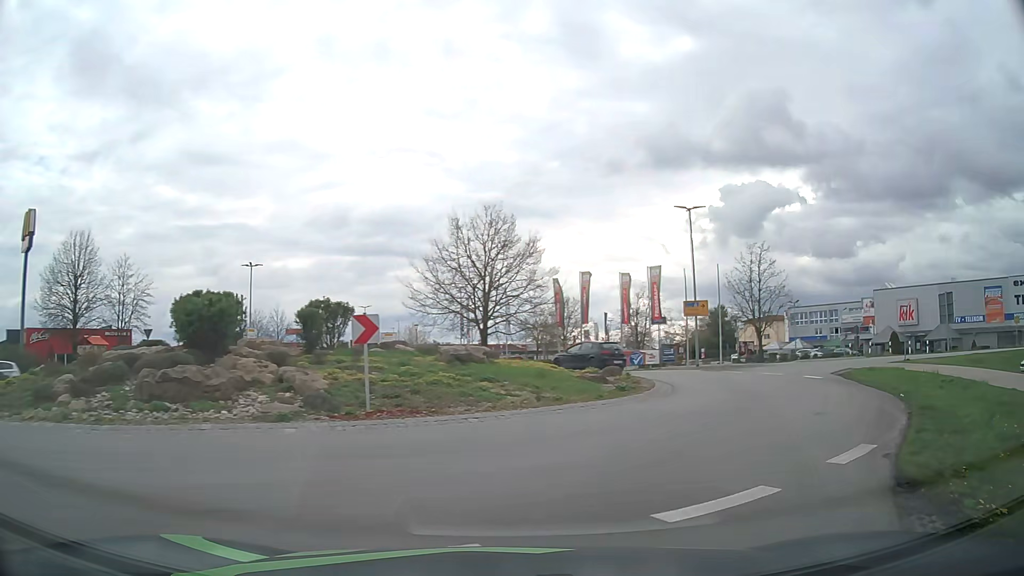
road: secondary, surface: asphalt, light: Day
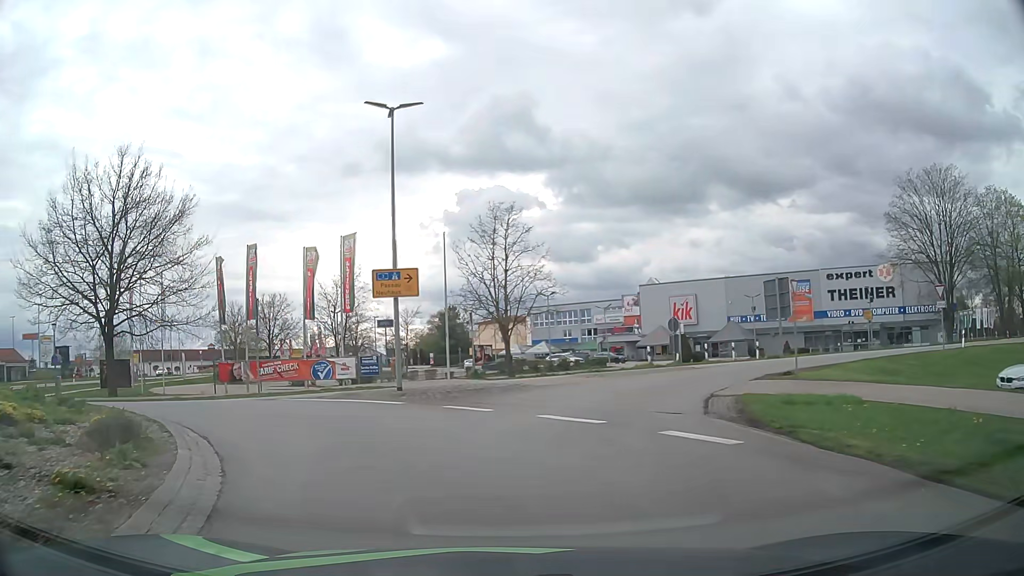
(+4.7, +15.7) m; +23°
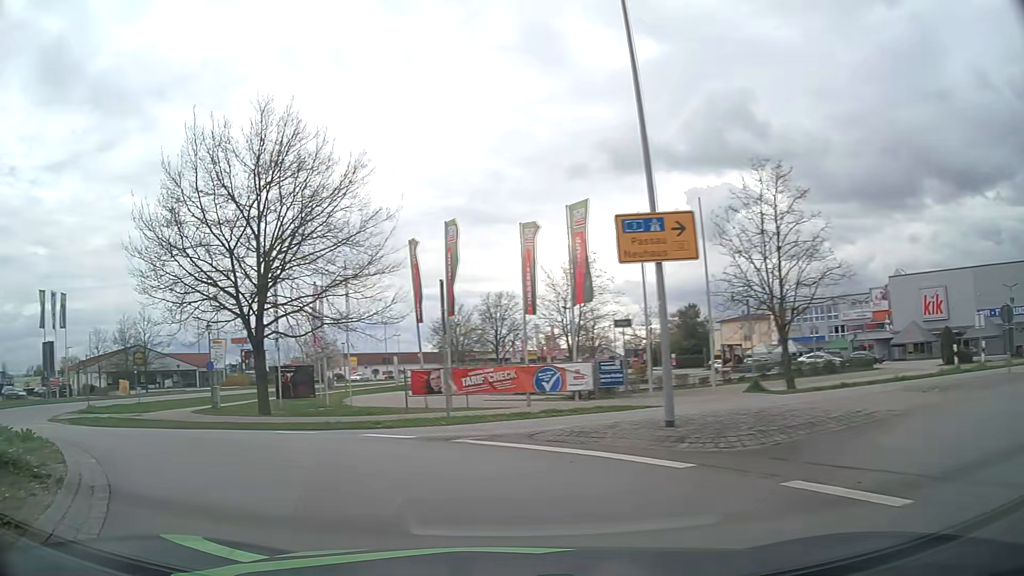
(-1.1, +8.2) m; -19°
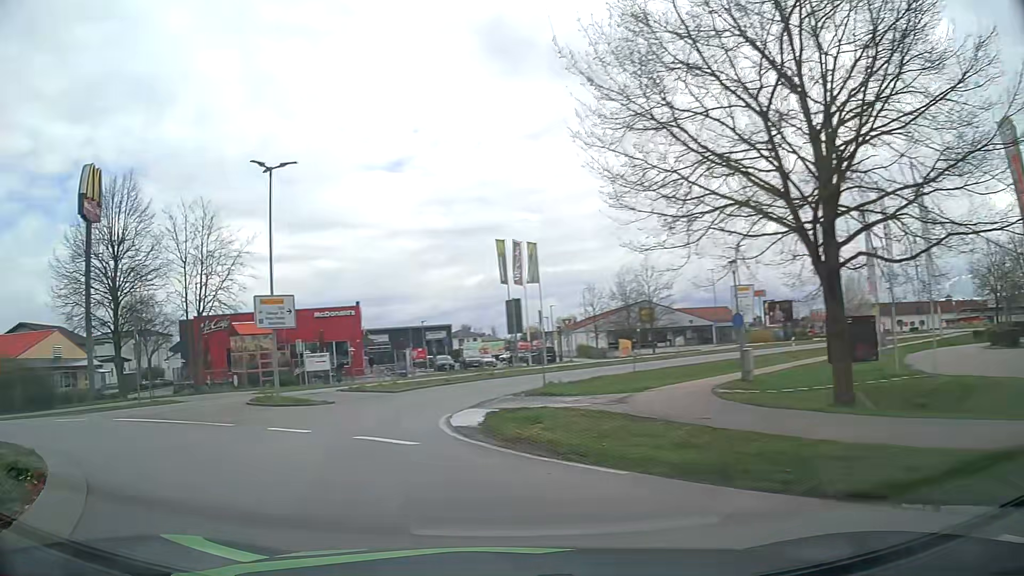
(-4.4, +10.9) m; -44°
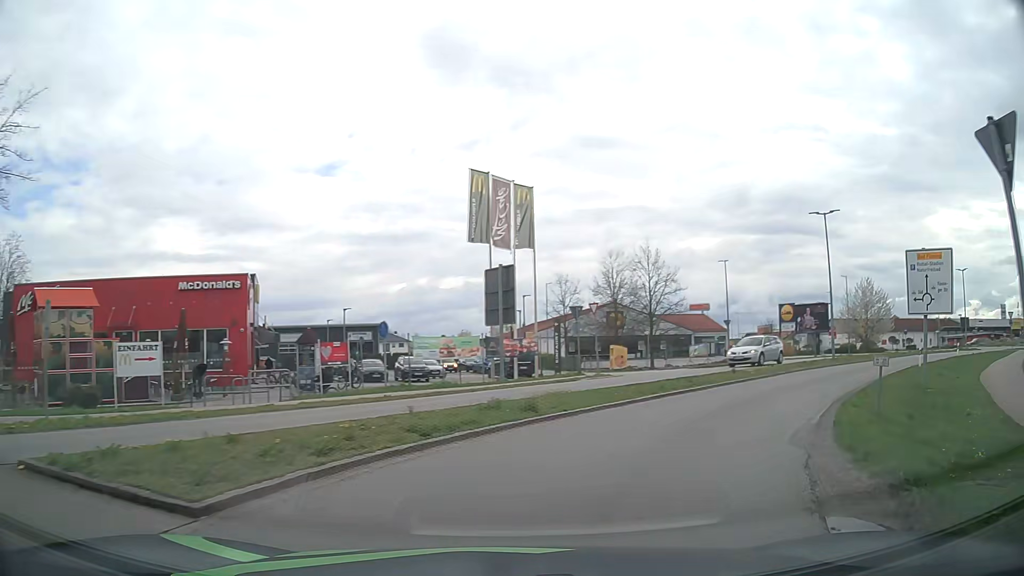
(-2.8, +20.5) m; +7°
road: tertiary
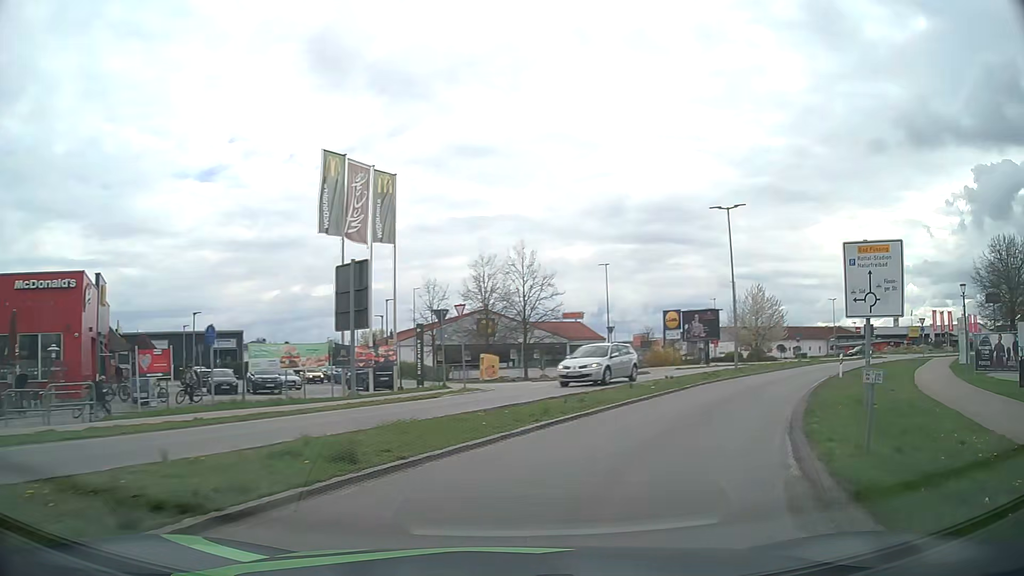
(+0.4, +4.2) m; +11°
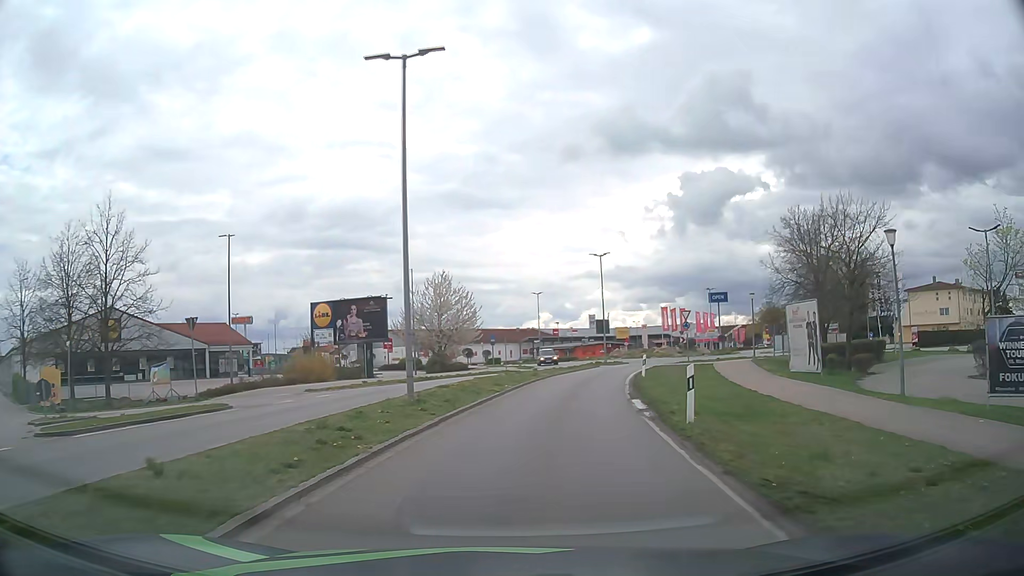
(+5.7, +18.2) m; +27°
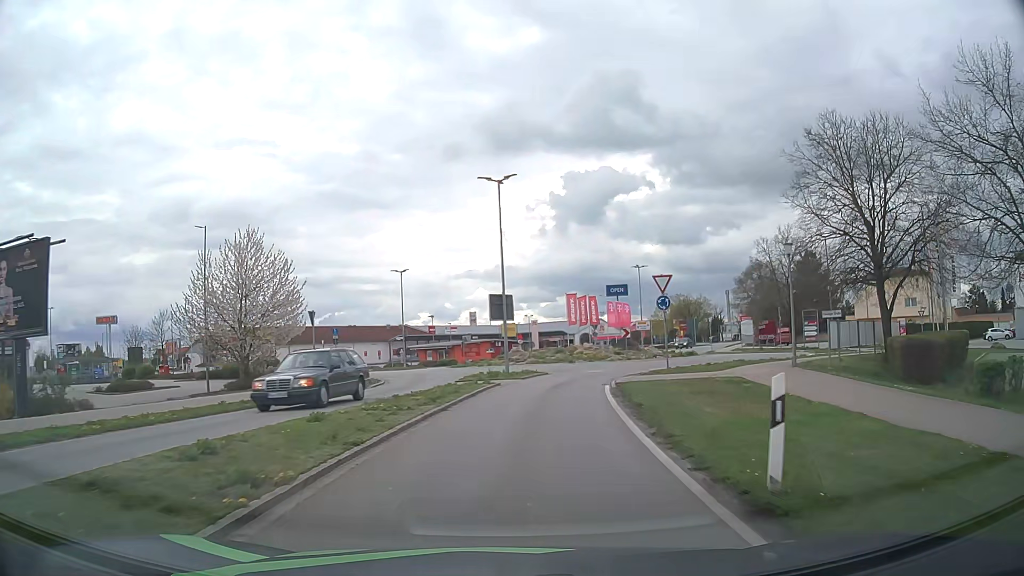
(+2.2, +23.6) m; +10°
(0, +10) (+1, +20) (+4, +29) (+11, +37) (+16, +45) (+16, +55) (+17, +65) (+21, +75) (+25, +84) (+29, +93) m
